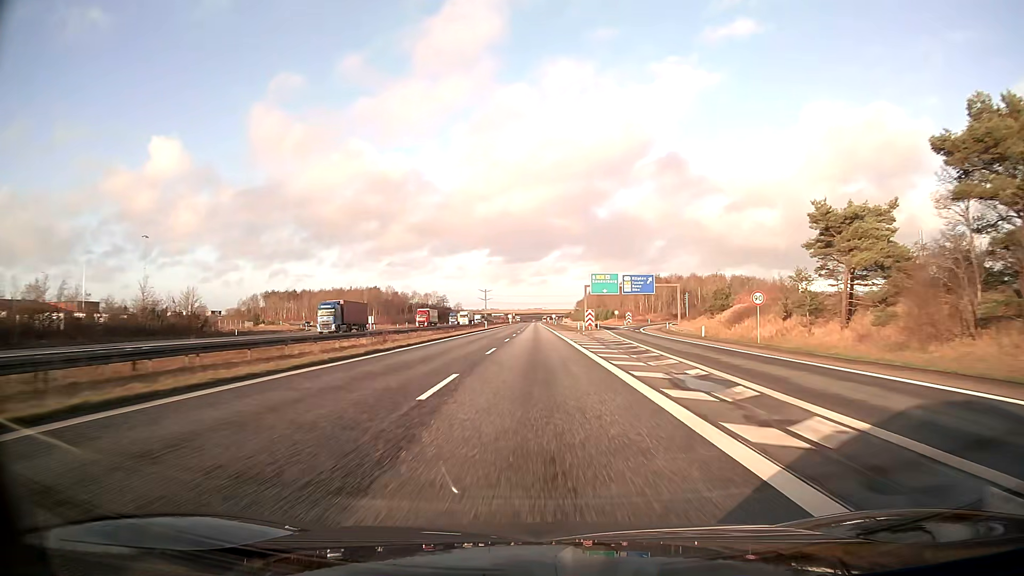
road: motorway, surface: asphalt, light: Day
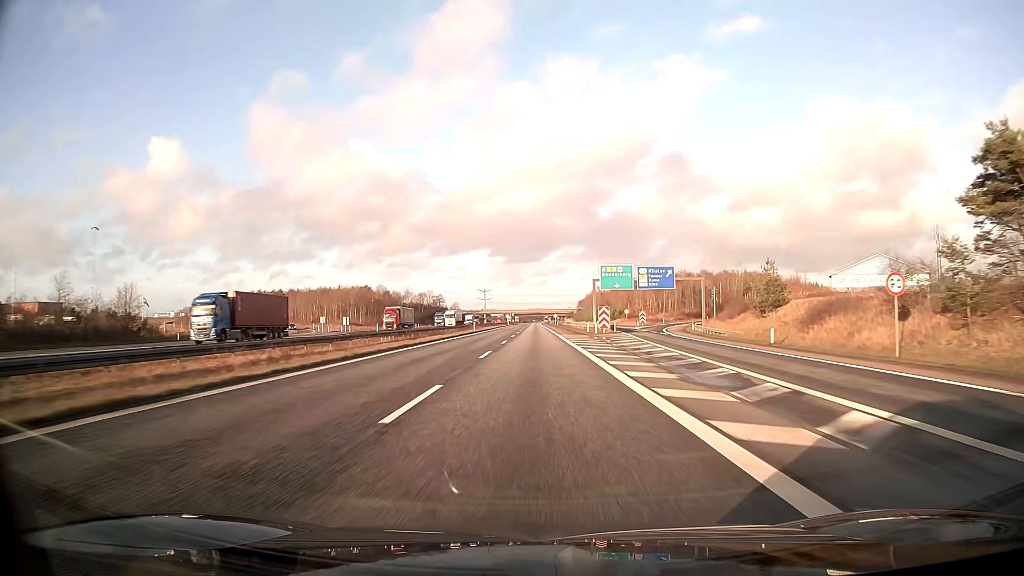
(0.0, +17.4) m; 0°
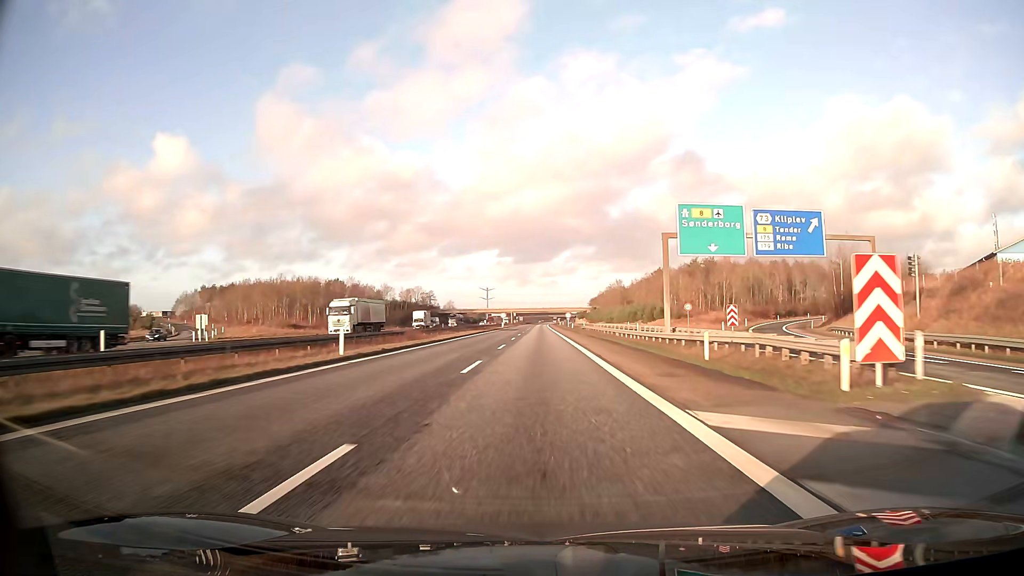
(-0.1, +52.2) m; 0°
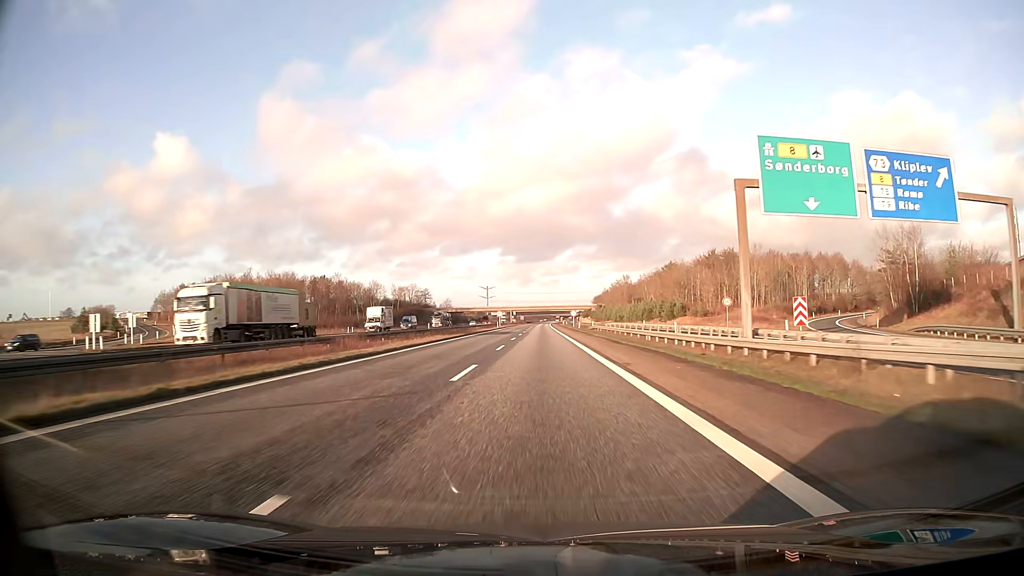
(0.0, +17.4) m; 0°
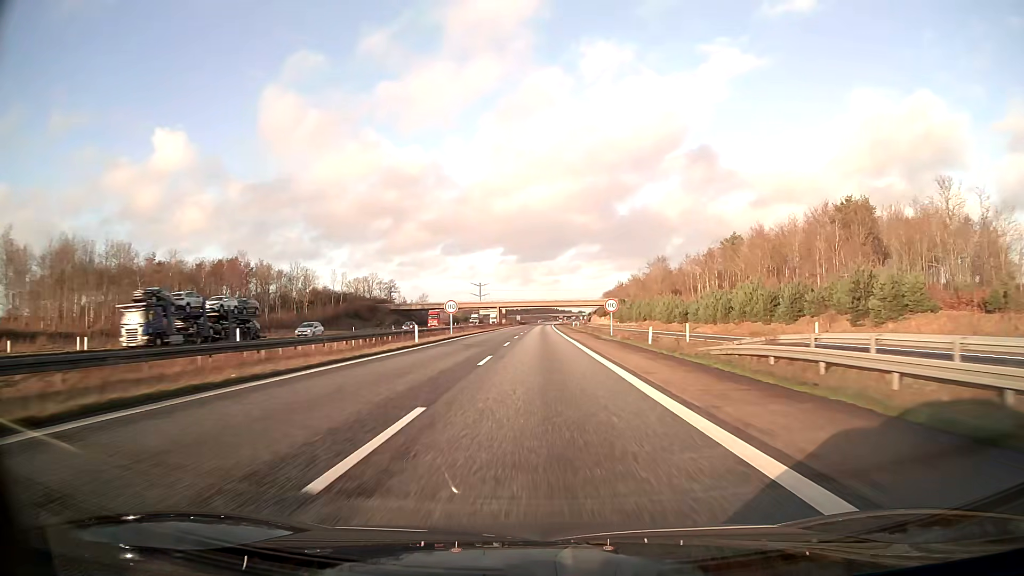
(0.0, +69.6) m; 0°
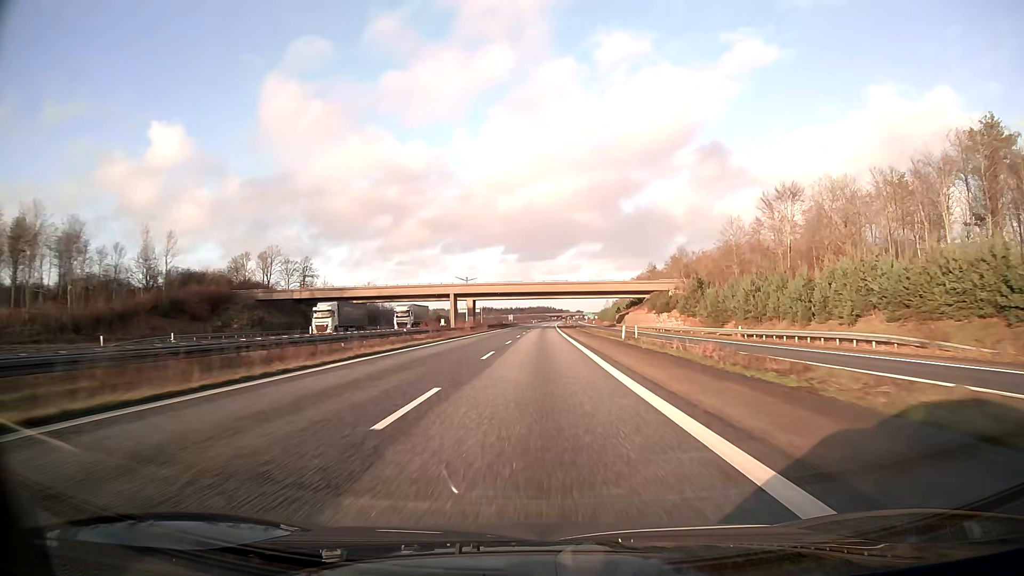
(+0.3, +87.0) m; 0°
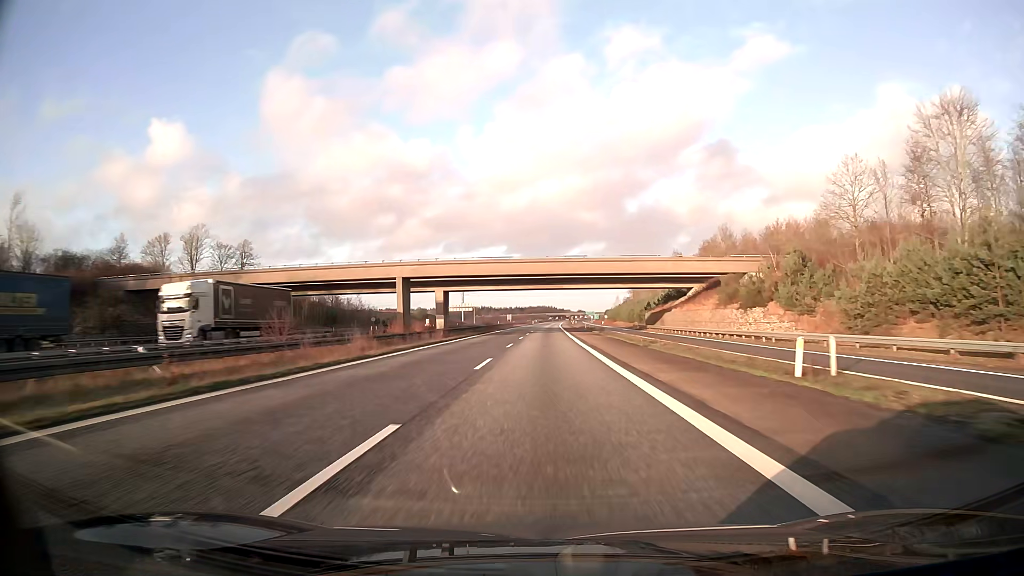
(0.0, +34.8) m; 0°
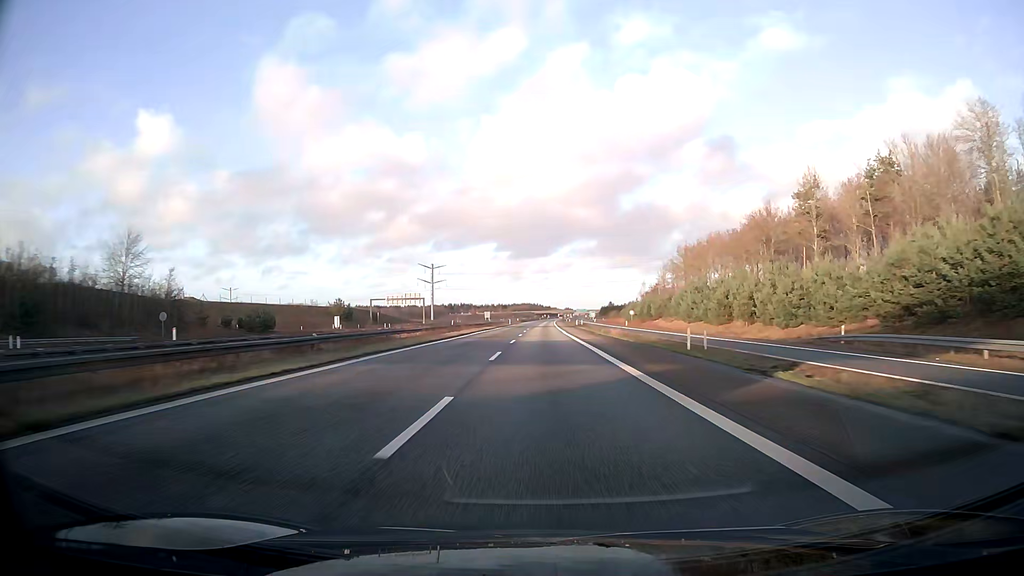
(+0.8, +87.0) m; +1°
(0, +10) (0, +20) (0, +30) (0, +40) (0, +50) (0, +60) (0, +70) (0, +80) (0, +90) (+1, +100) m
